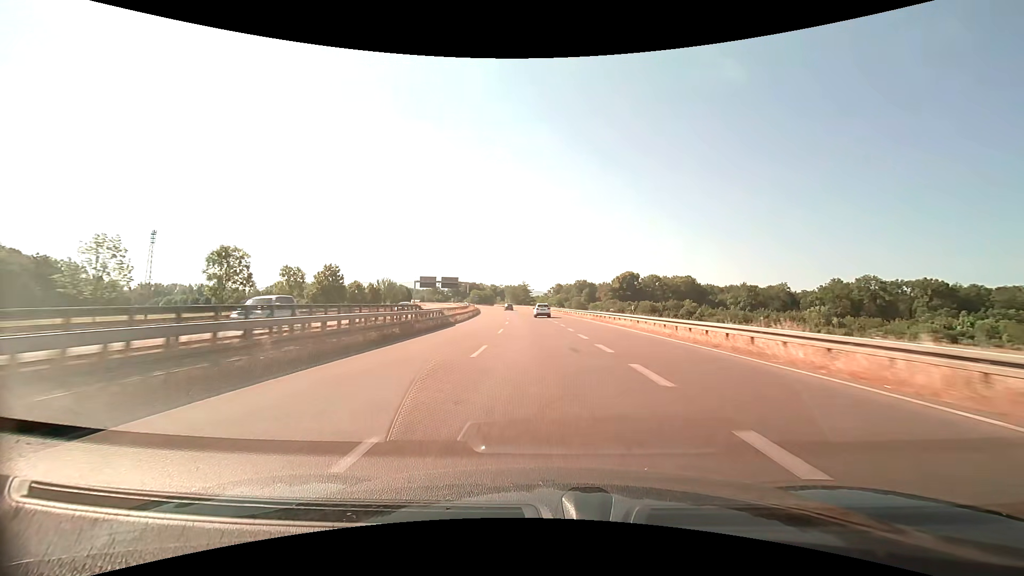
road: trunk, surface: asphalt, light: Day
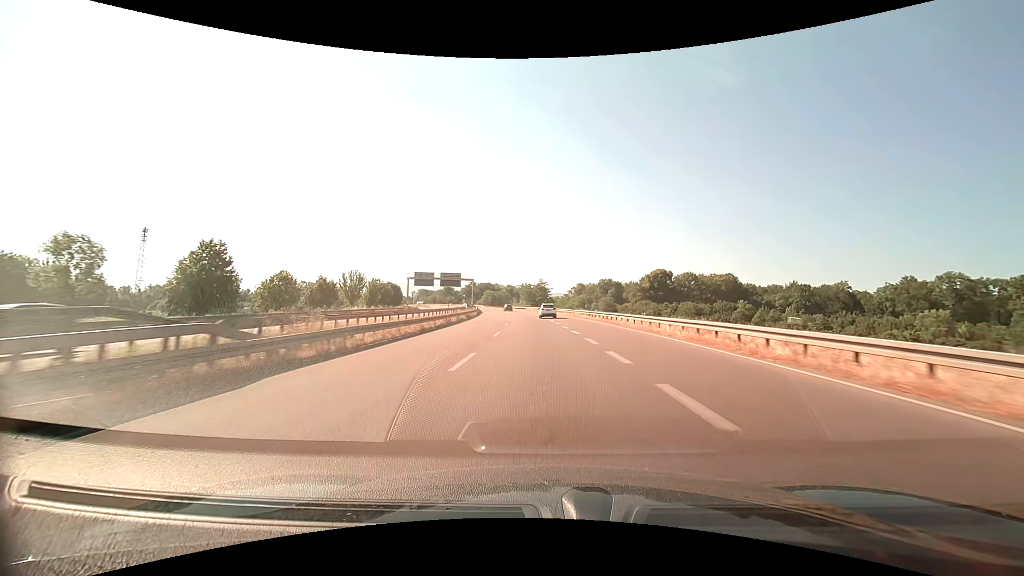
(-0.5, +26.9) m; -2°
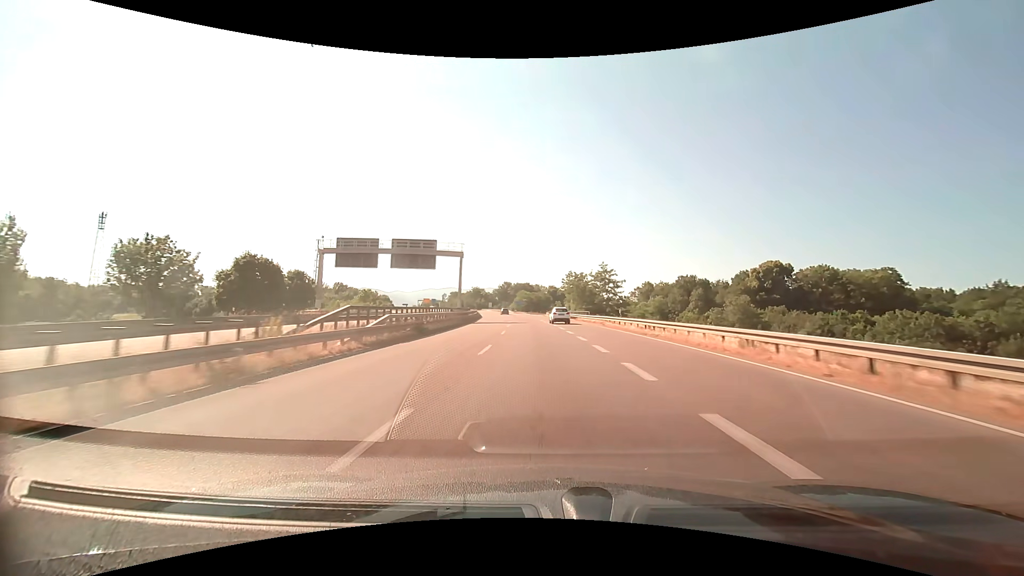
(-3.4, +68.2) m; -5°
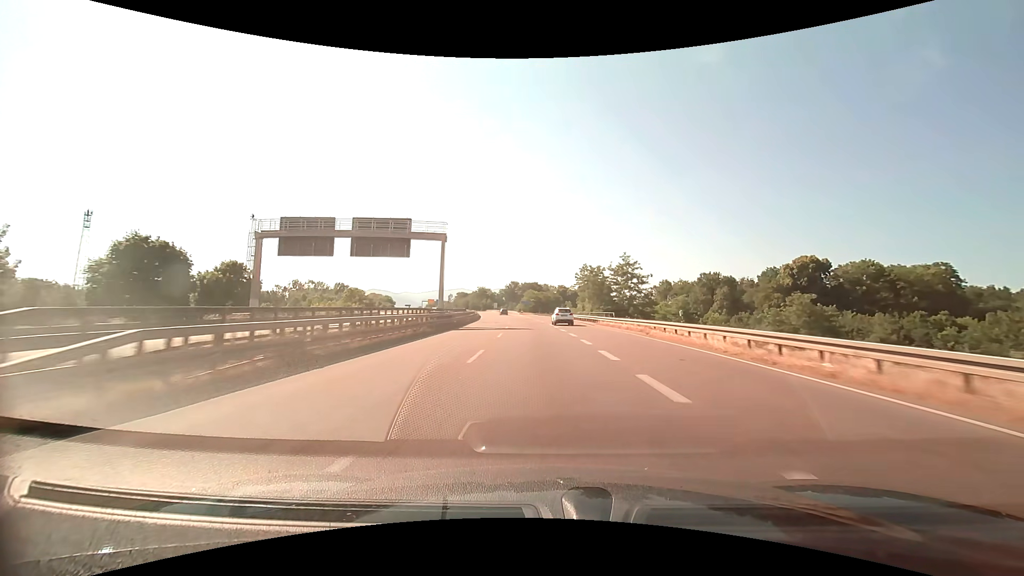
(-0.1, +14.3) m; -1°
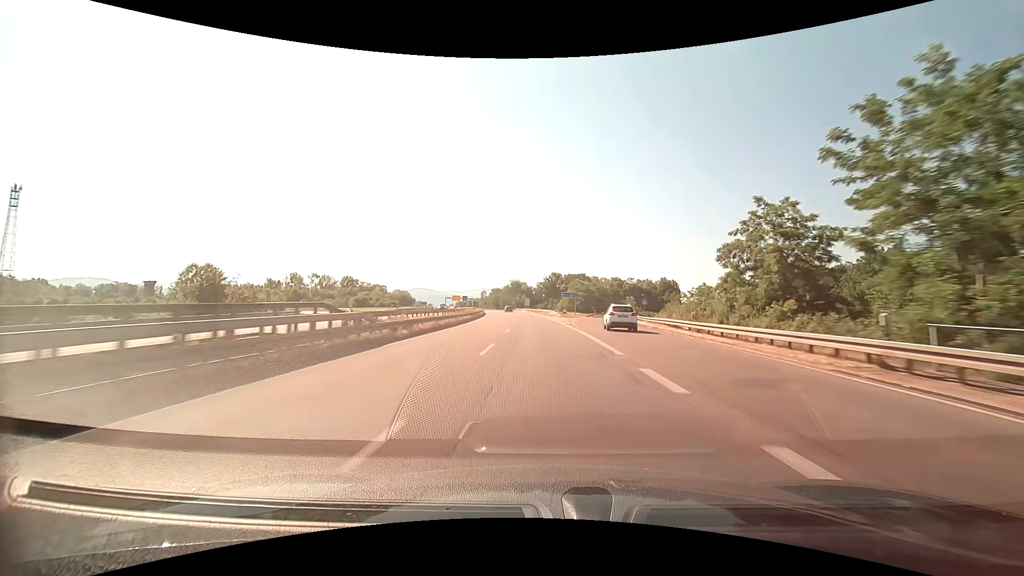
(-2.6, +59.4) m; -5°
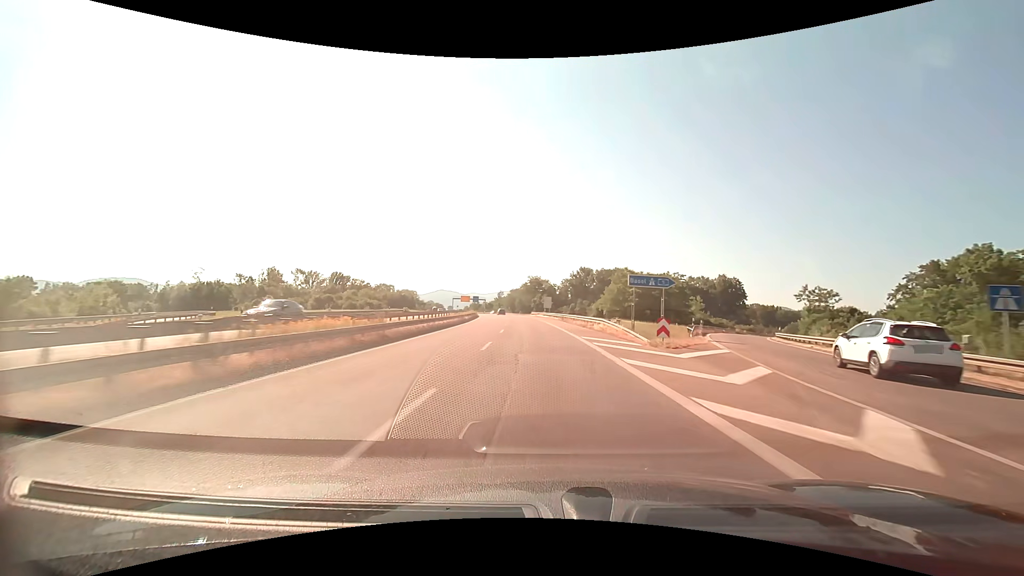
(-1.1, +45.9) m; -3°
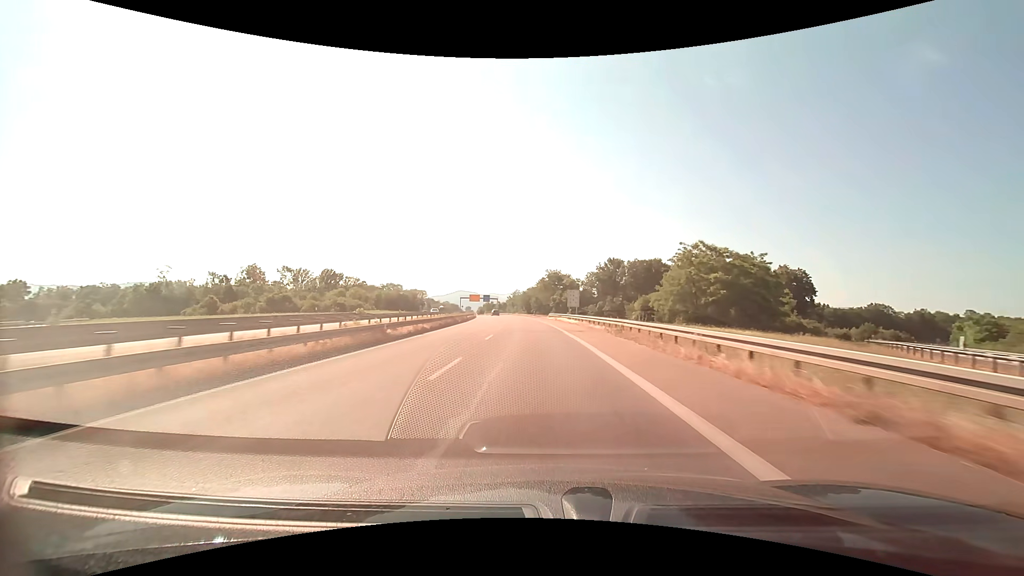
(-0.5, +30.9) m; -2°
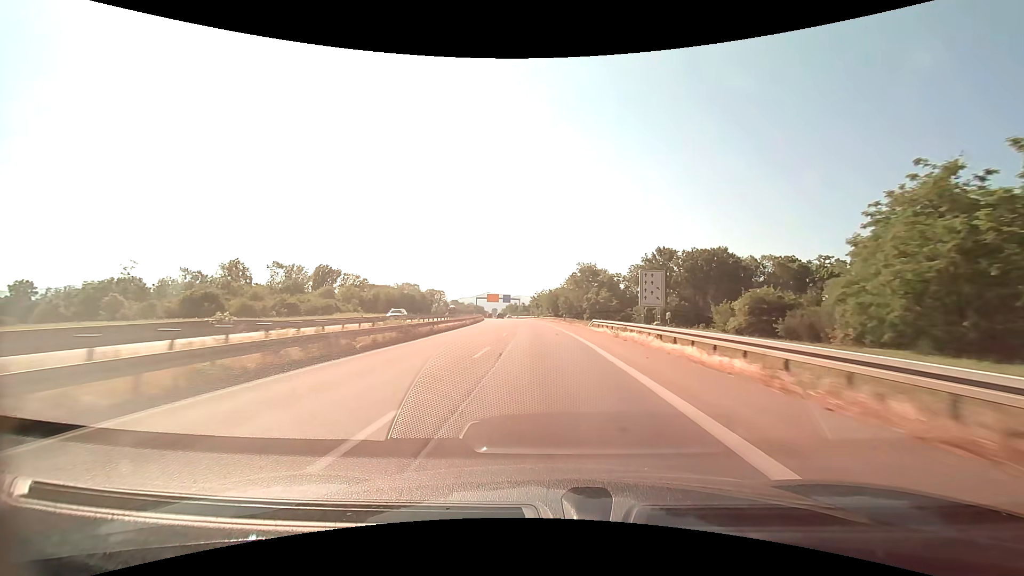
(-1.0, +31.1) m; -3°
(0, +10) (0, +20) (-1, +30) (-1, +40) (-2, +50) (-2, +60) (-3, +70) (-4, +80) (-5, +90) (-6, +100) m
